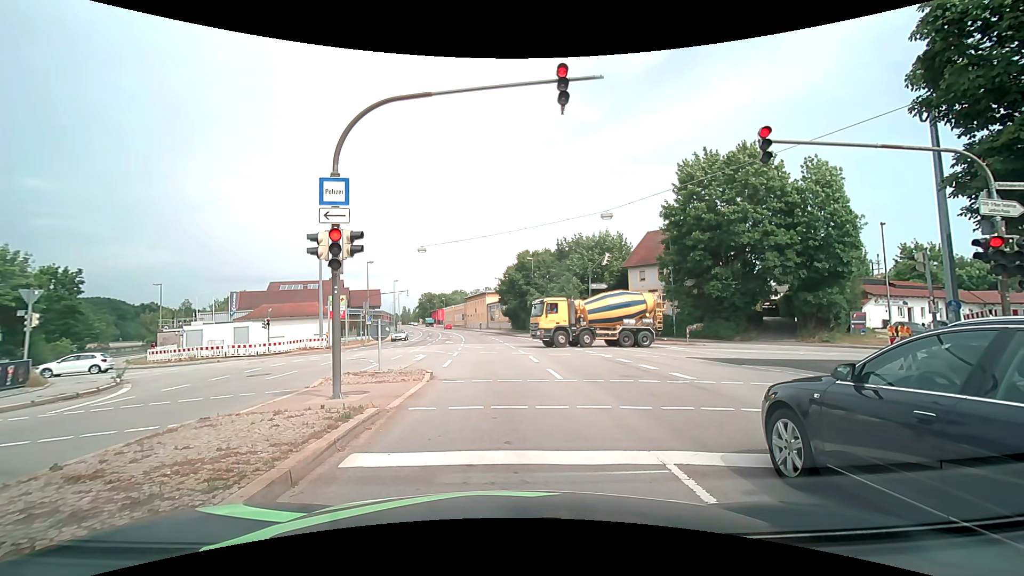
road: primary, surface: asphalt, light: Day
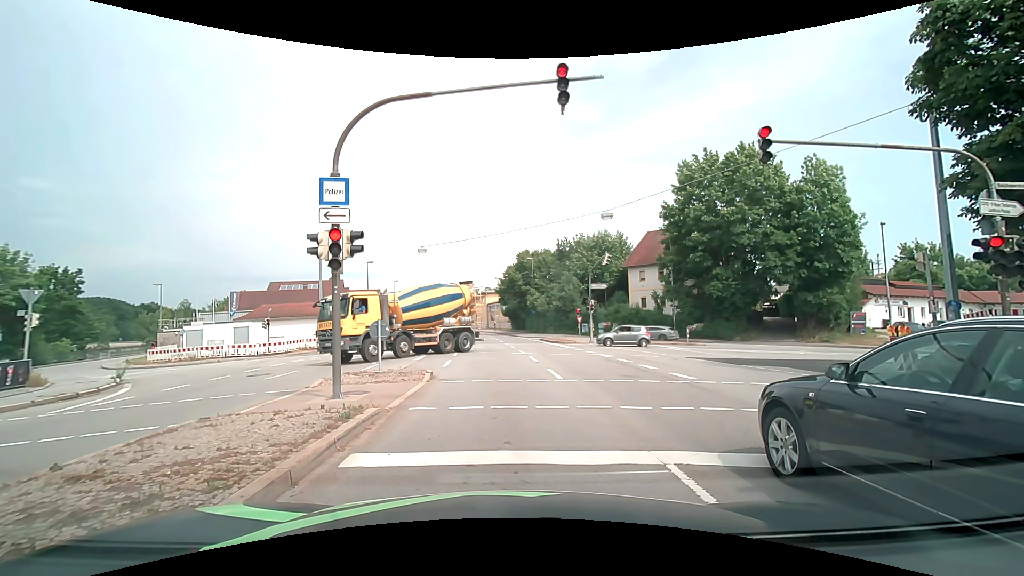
(0.0, 0.0) m; 0°
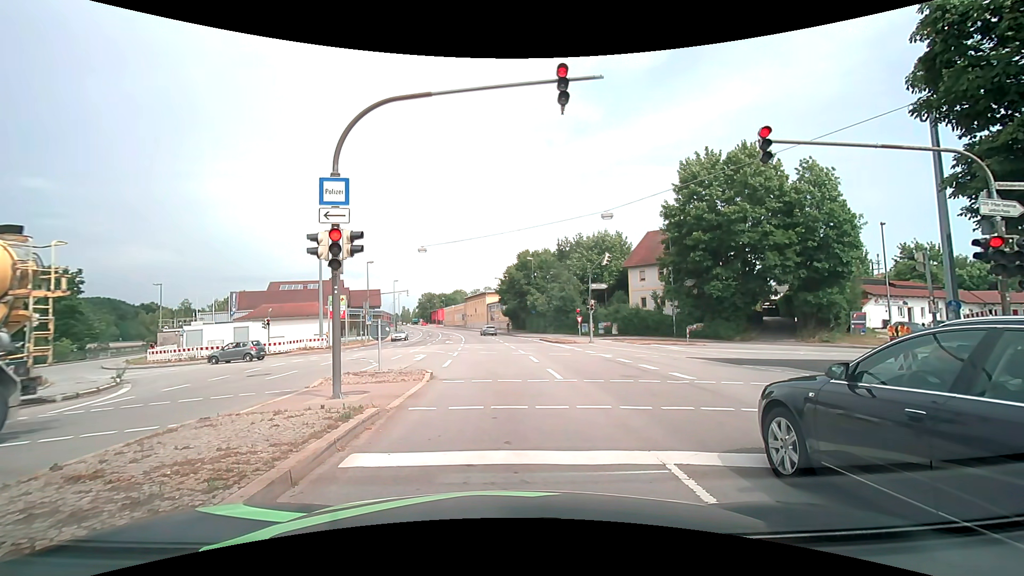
(0.0, 0.0) m; 0°
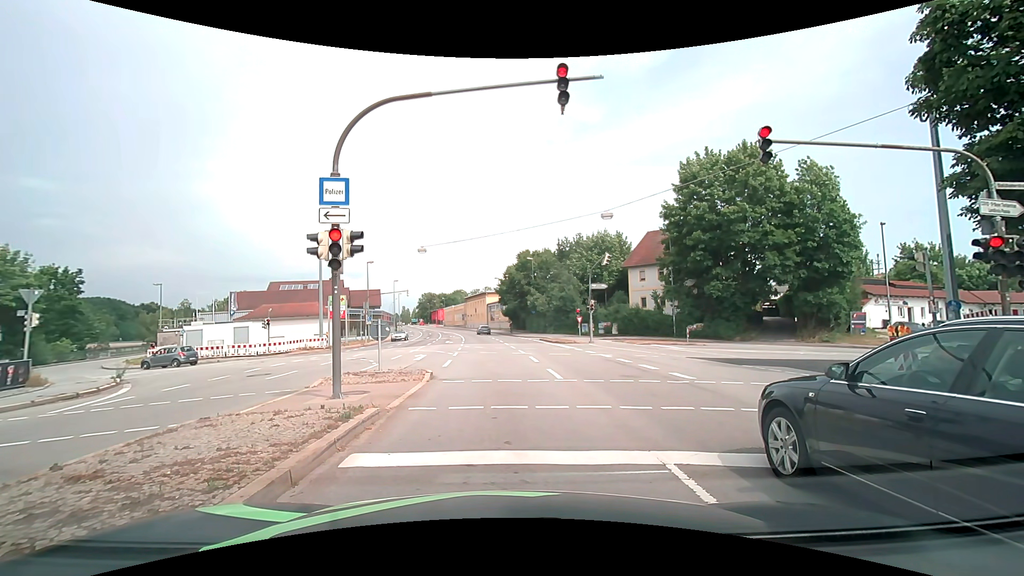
(0.0, 0.0) m; 0°
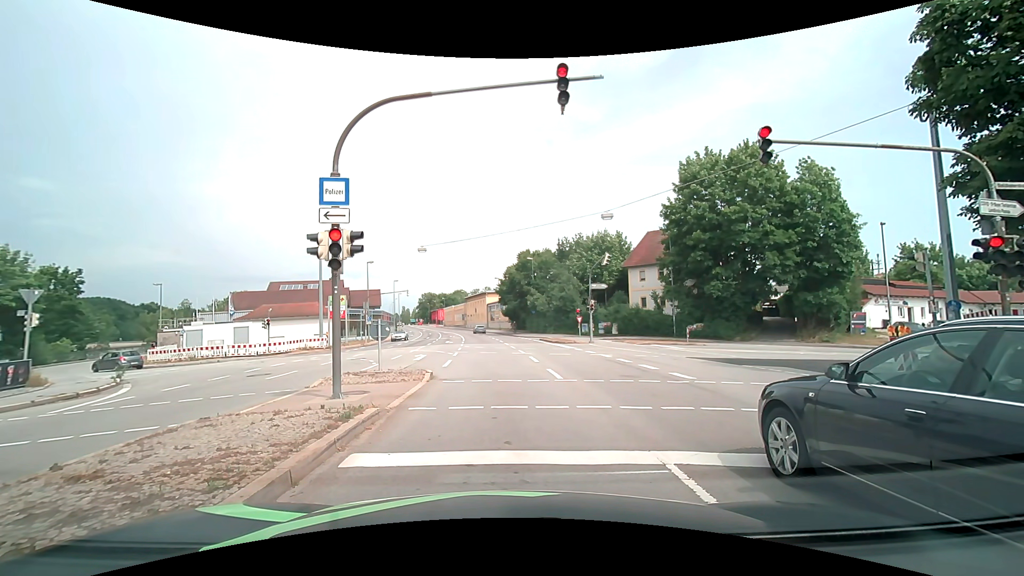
(0.0, 0.0) m; 0°
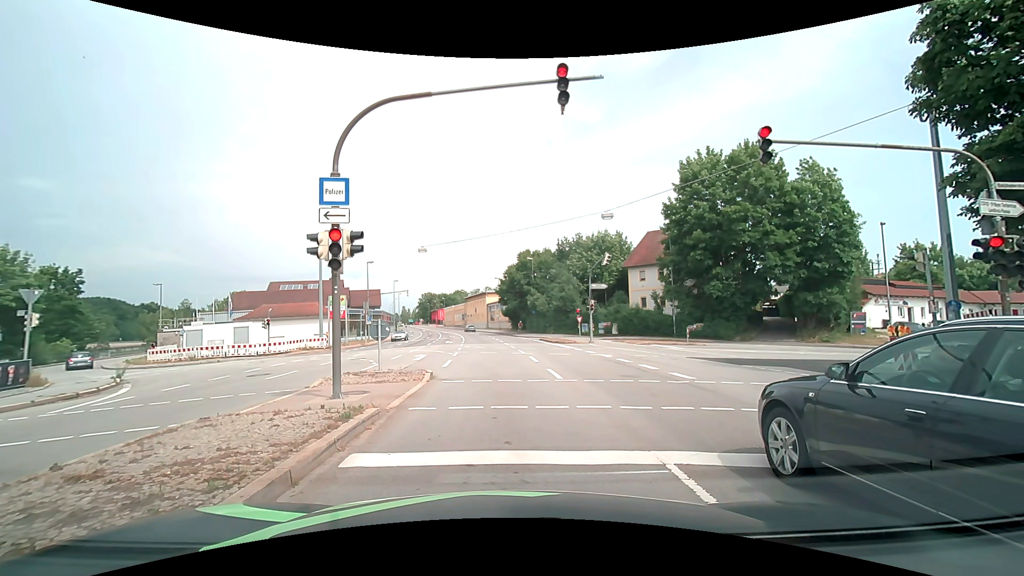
(0.0, 0.0) m; 0°
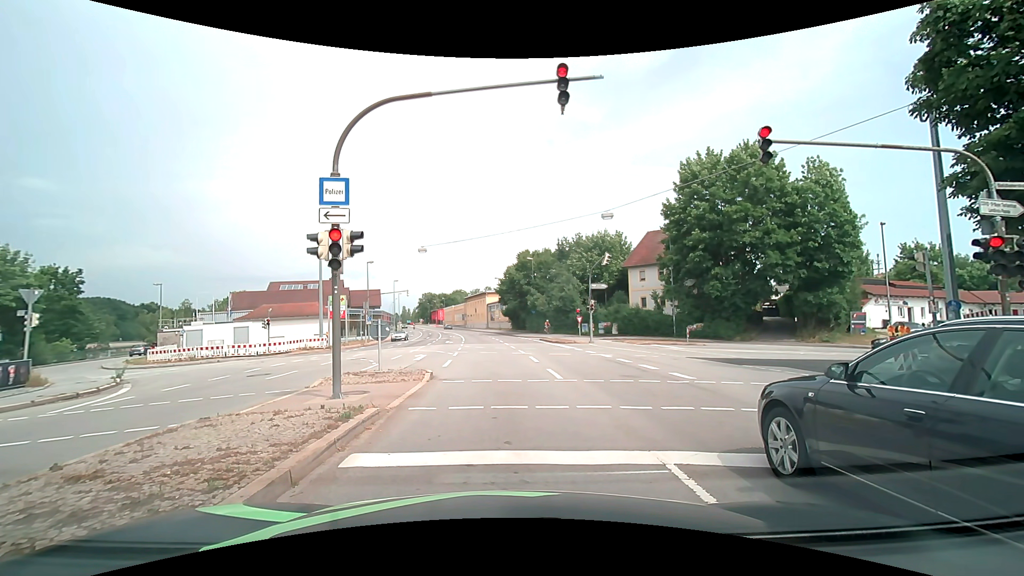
(0.0, 0.0) m; 0°
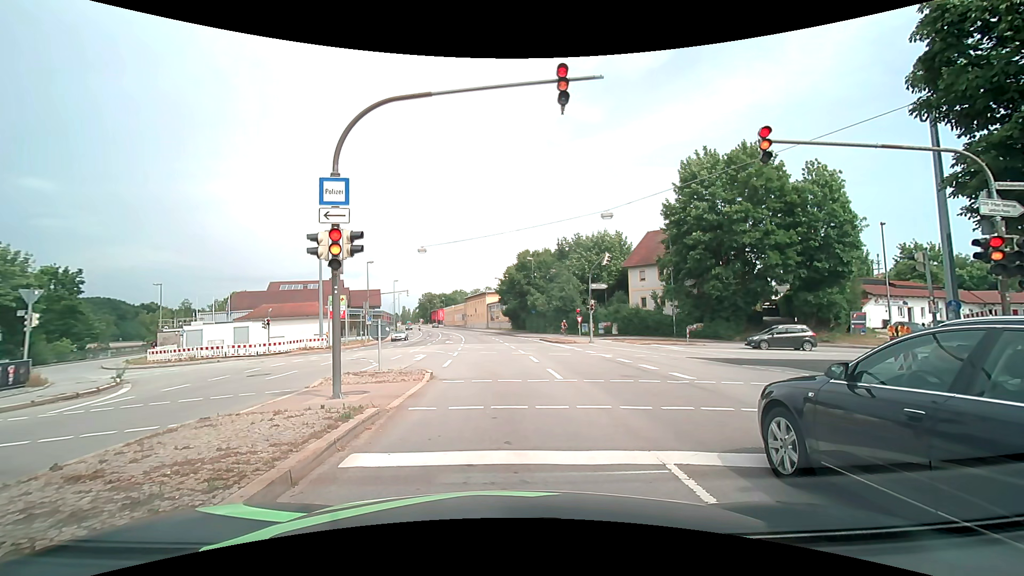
(0.0, 0.0) m; 0°
